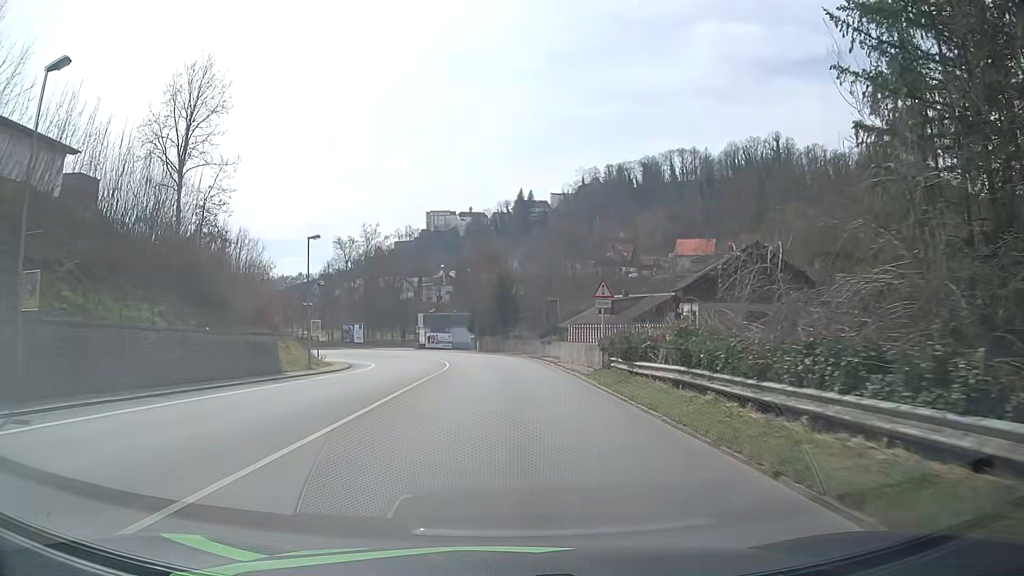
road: primary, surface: asphalt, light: Day
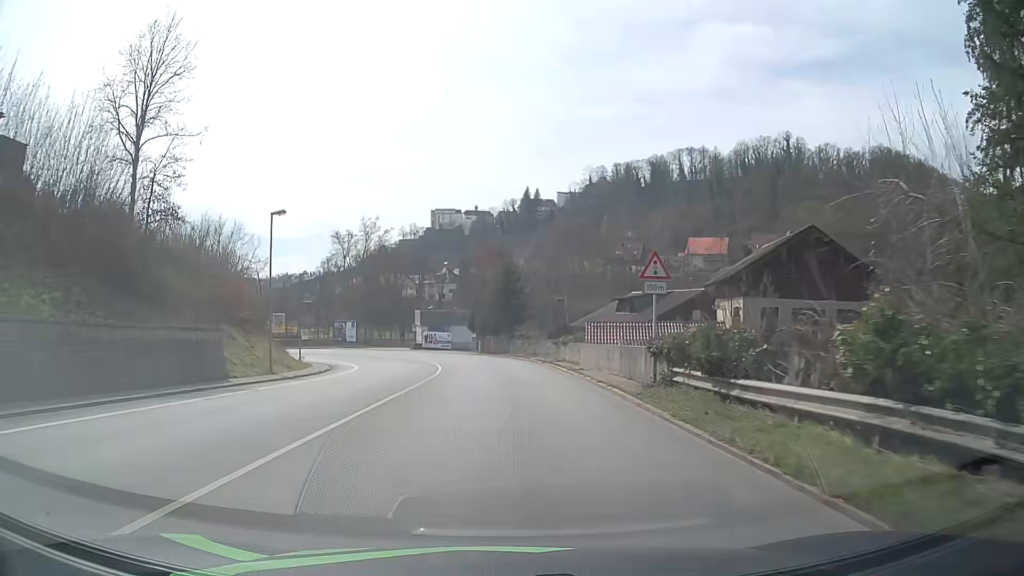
(-0.1, +7.9) m; -1°
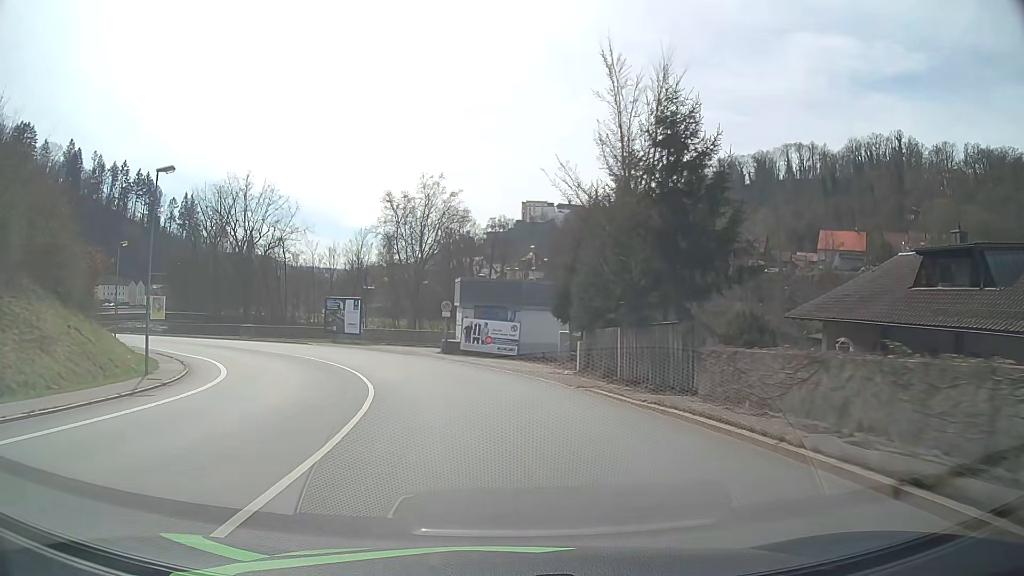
(-1.7, +38.3) m; -7°
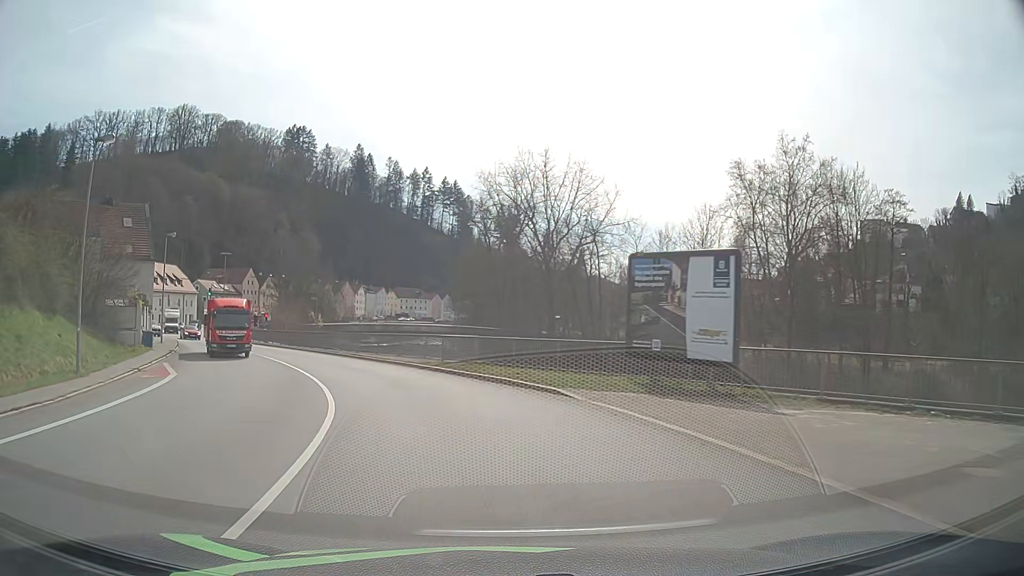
(-7.7, +35.3) m; -28°
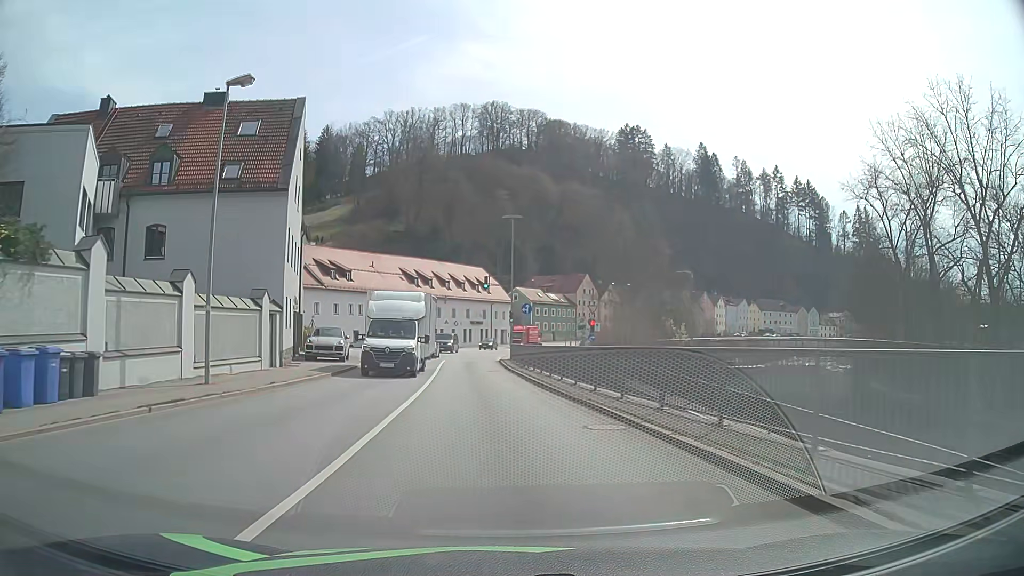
(-10.4, +35.3) m; -30°
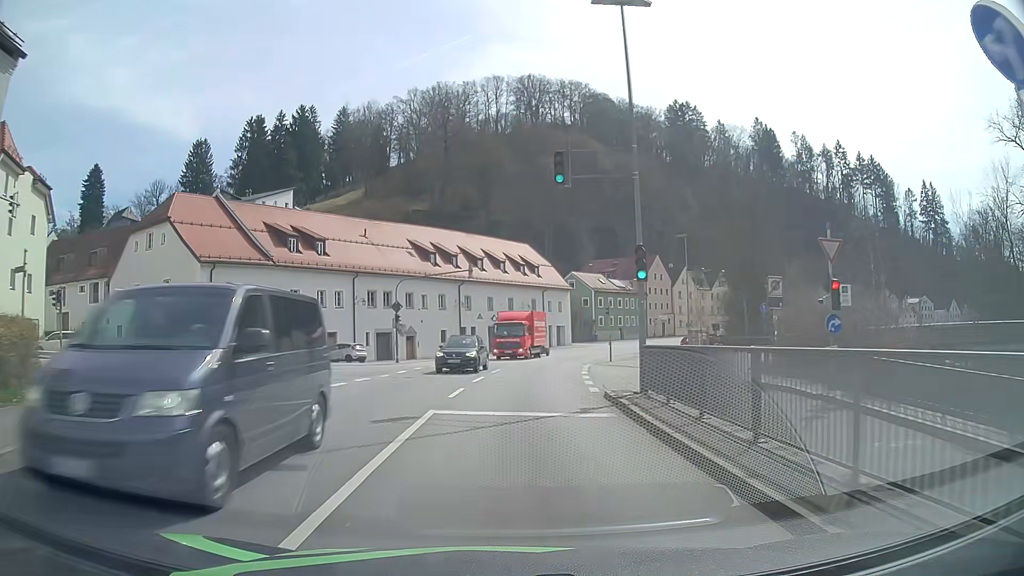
(-1.9, +31.8) m; -4°
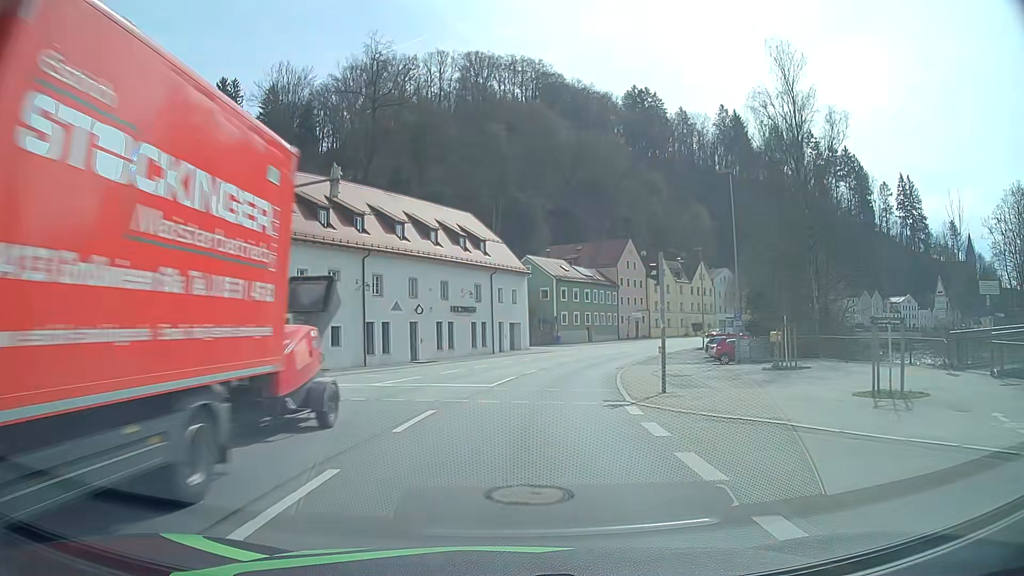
(+0.6, +23.9) m; +4°
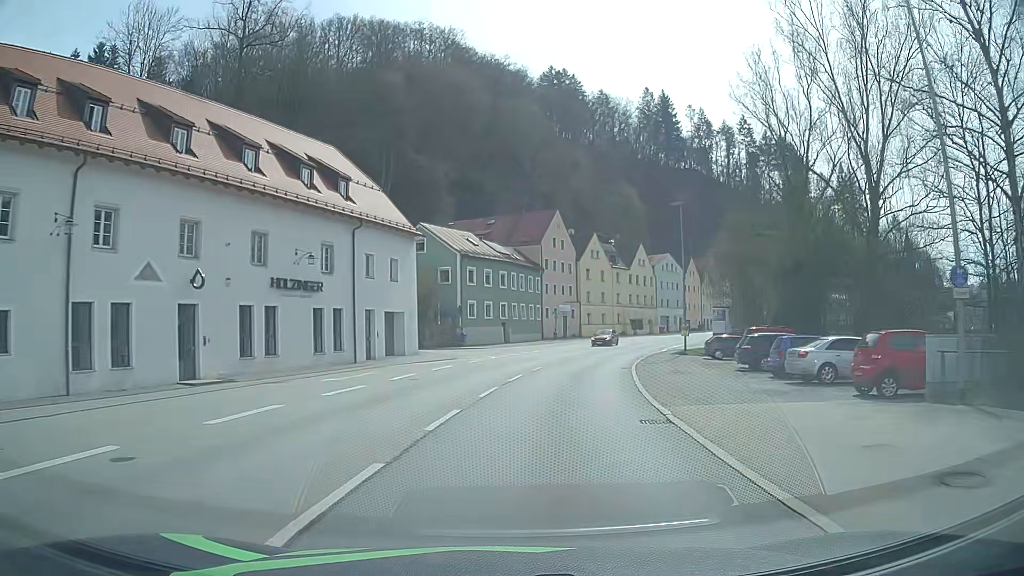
(+1.5, +23.9) m; +8°
